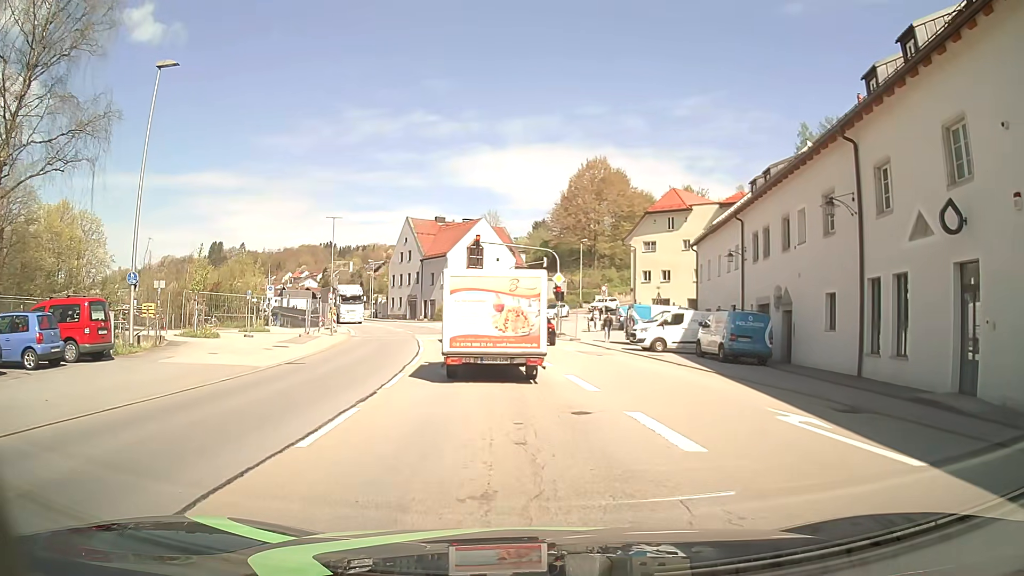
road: primary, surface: asphalt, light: Day
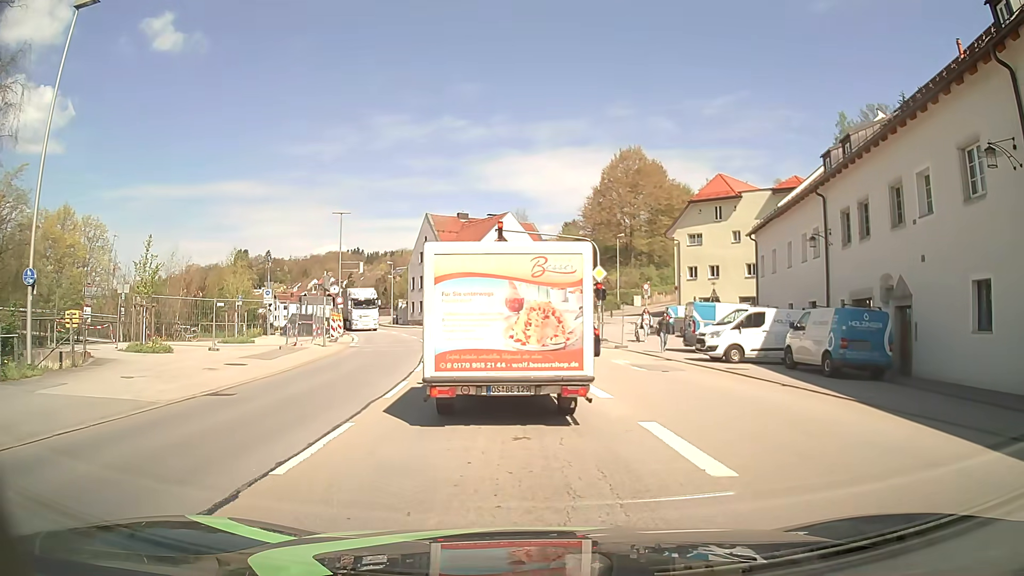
(-0.2, +6.7) m; -2°
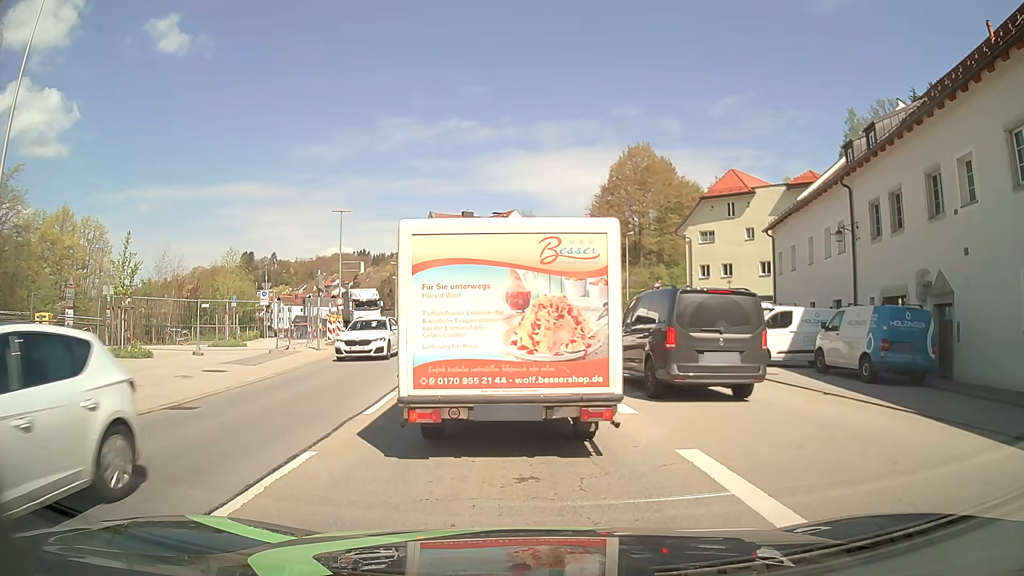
(0.0, +1.9) m; -1°
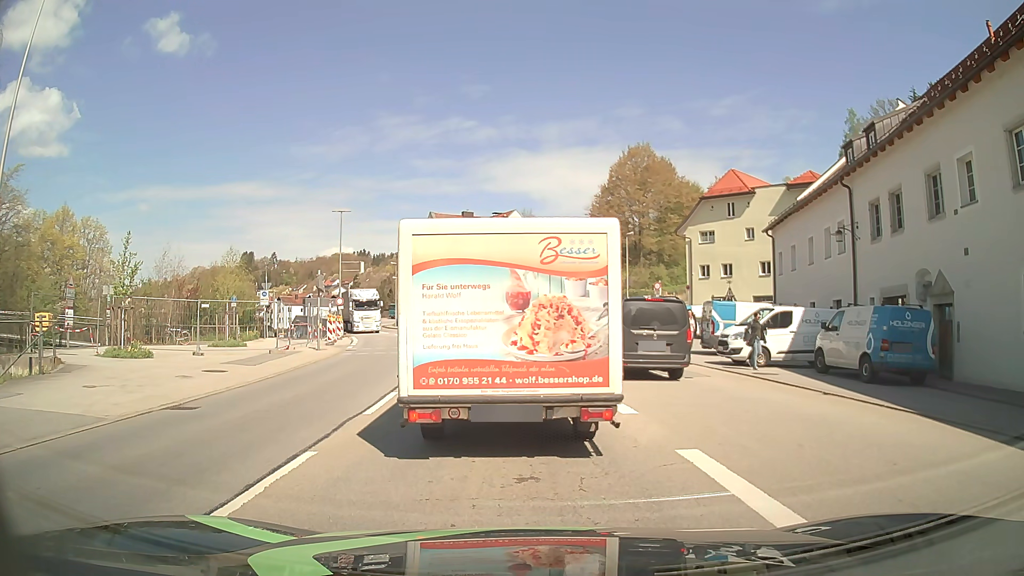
(0.0, 0.0) m; 0°
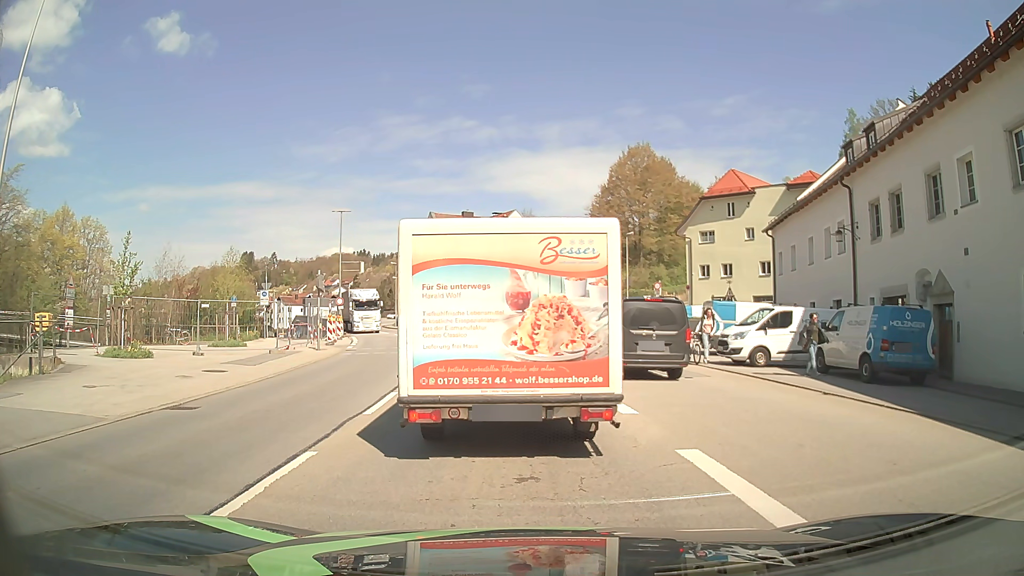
(0.0, 0.0) m; 0°
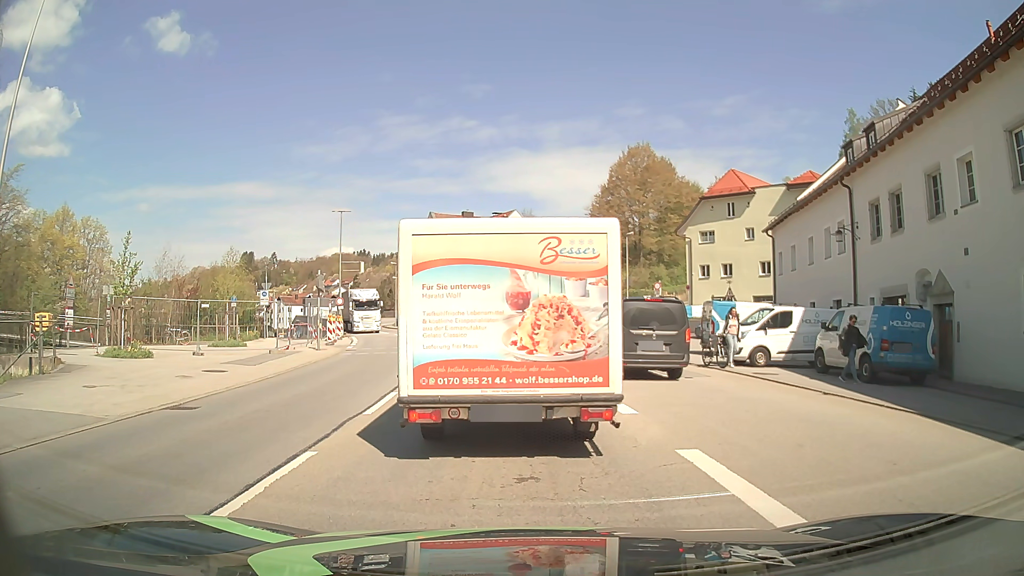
(0.0, 0.0) m; 0°
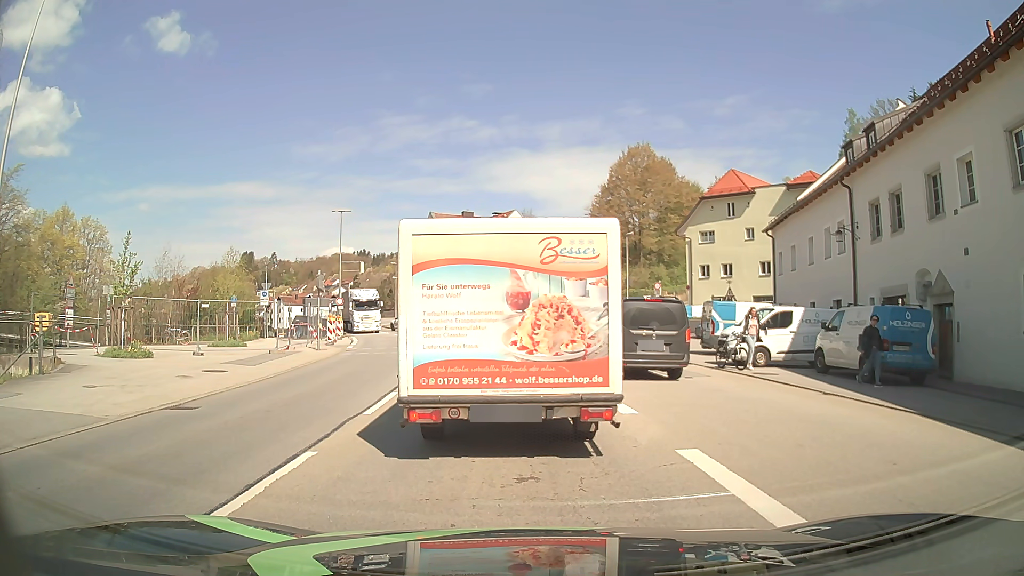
(0.0, 0.0) m; 0°
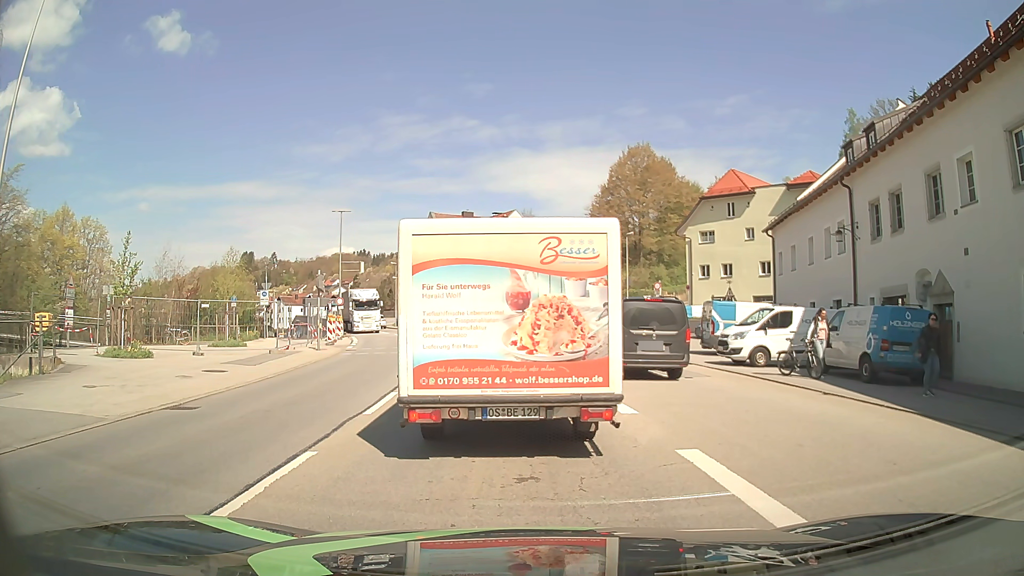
(0.0, 0.0) m; 0°
